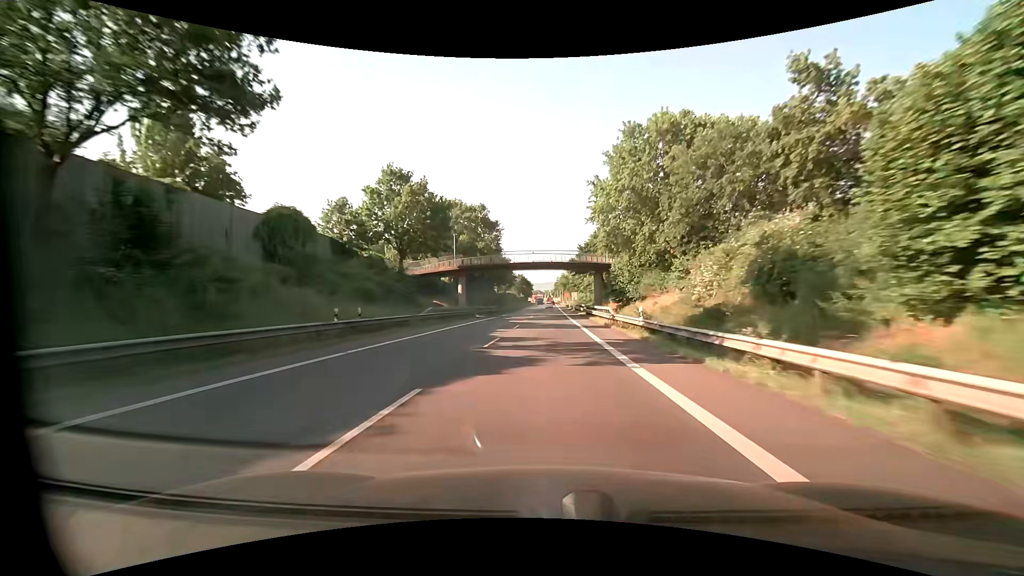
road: primary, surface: asphalt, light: Day
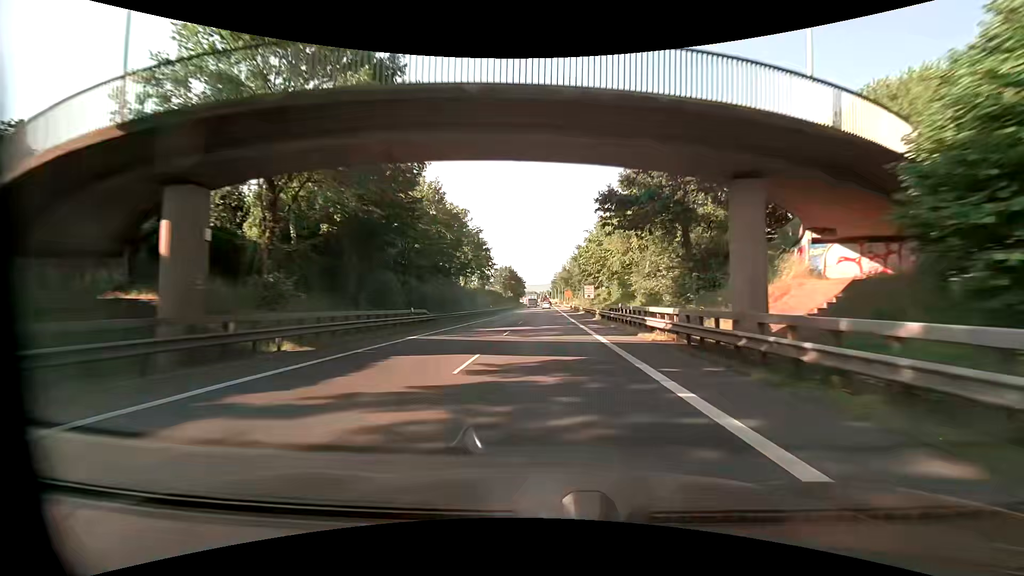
(-0.2, +42.0) m; 0°
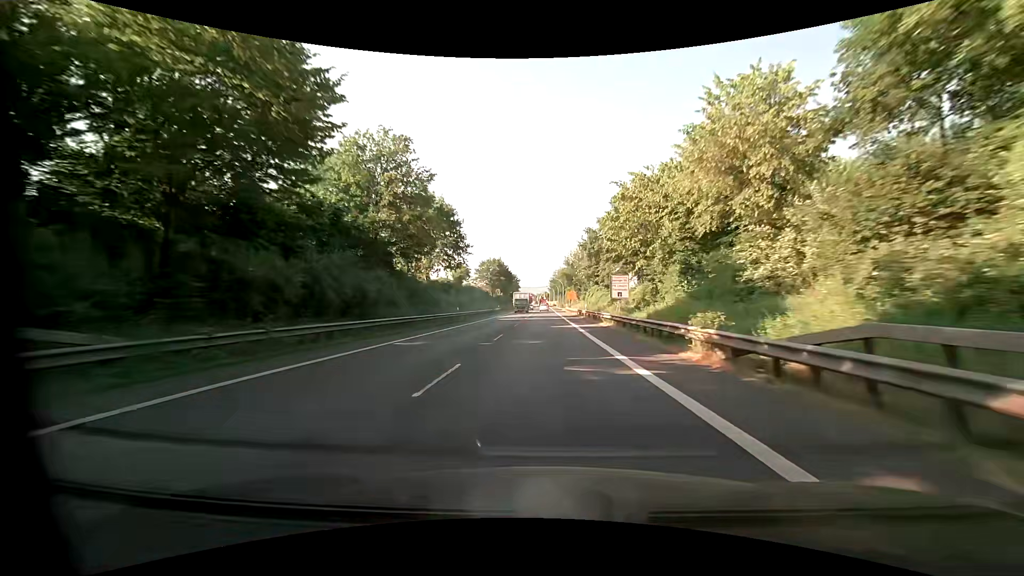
(+0.1, +26.1) m; 0°
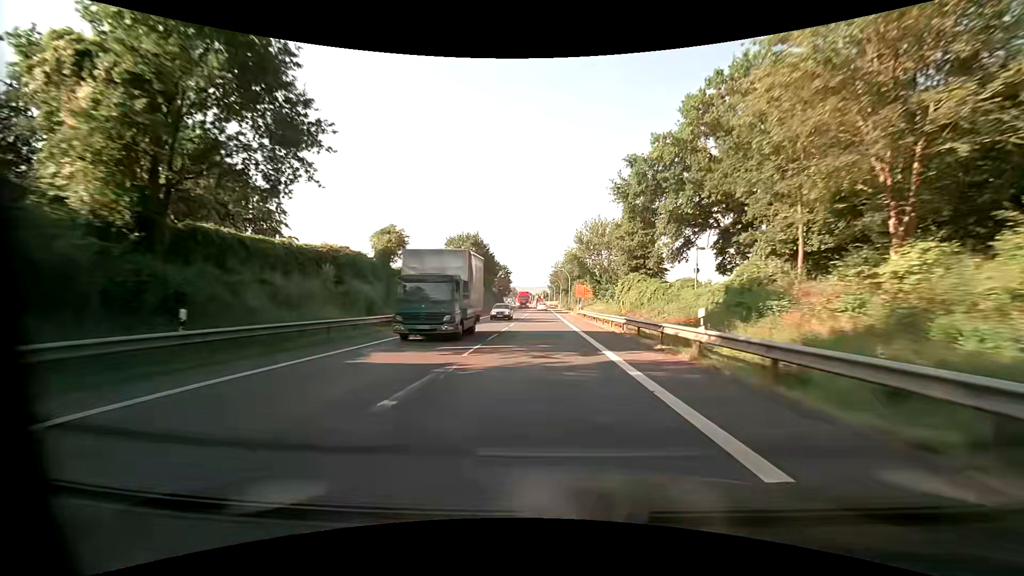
(0.0, +36.4) m; 0°
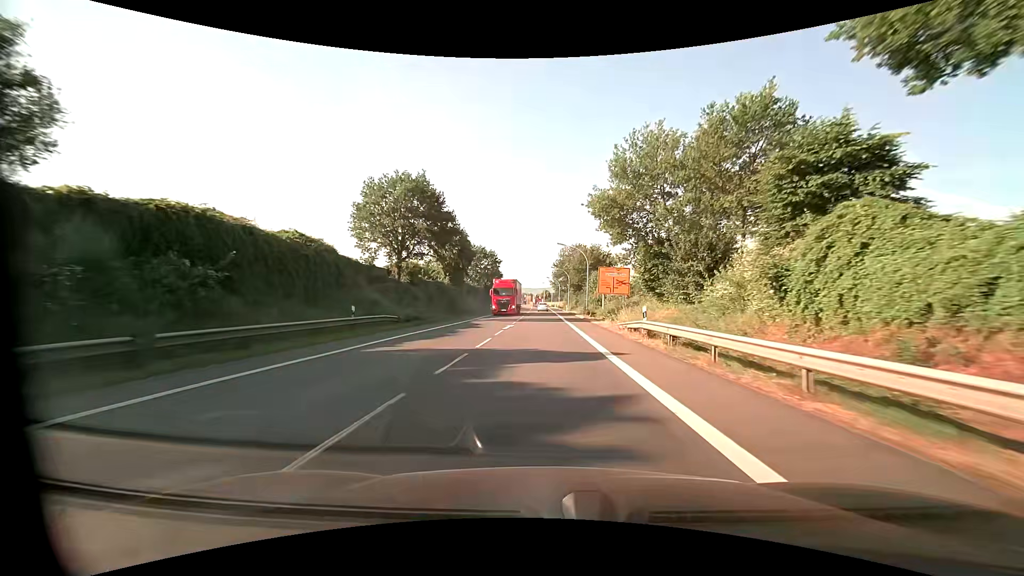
(-0.1, +33.0) m; 0°
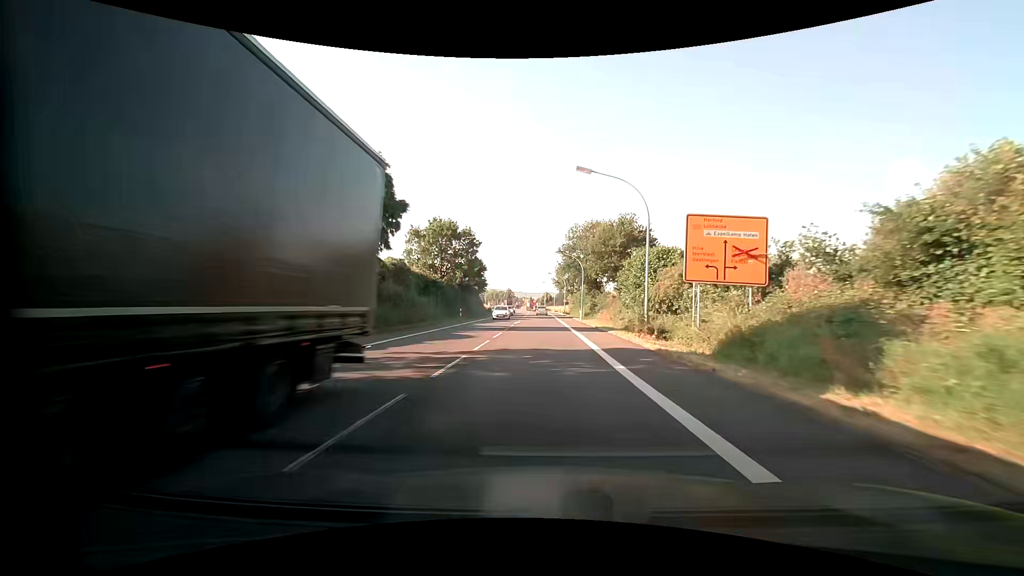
(0.0, +29.8) m; -1°
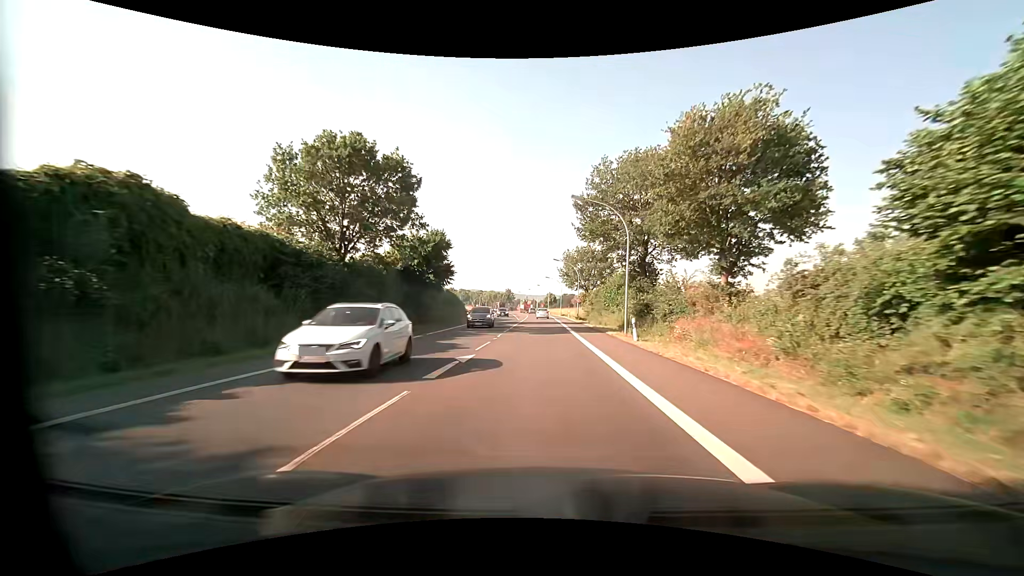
(+0.3, +29.7) m; 0°
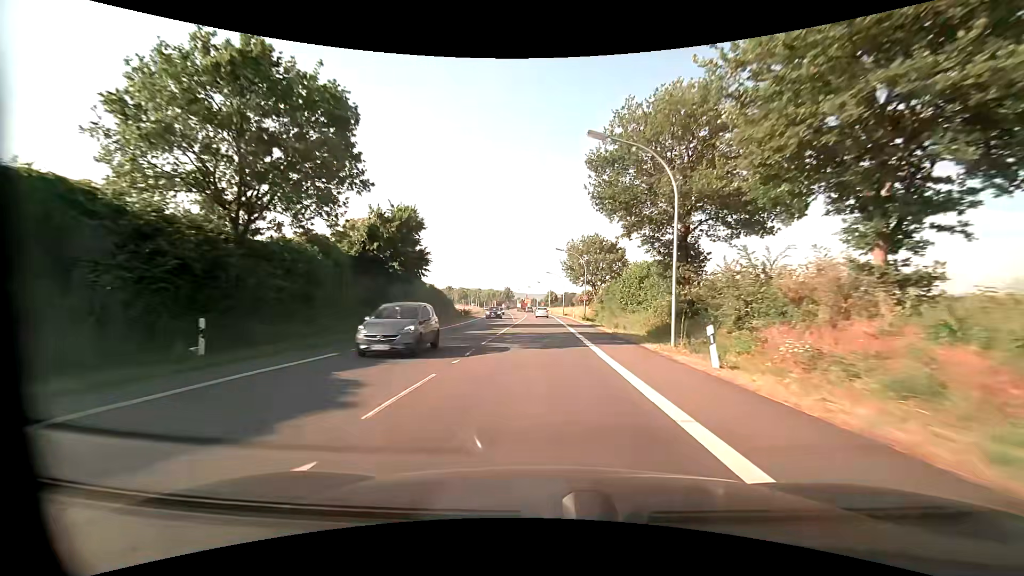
(0.0, +10.1) m; 0°
(0, +10) (0, +20) (0, +30) (0, +40) (0, +50) (0, +60) (-1, +70) (-1, +80) (-1, +90) (-2, +100) m
